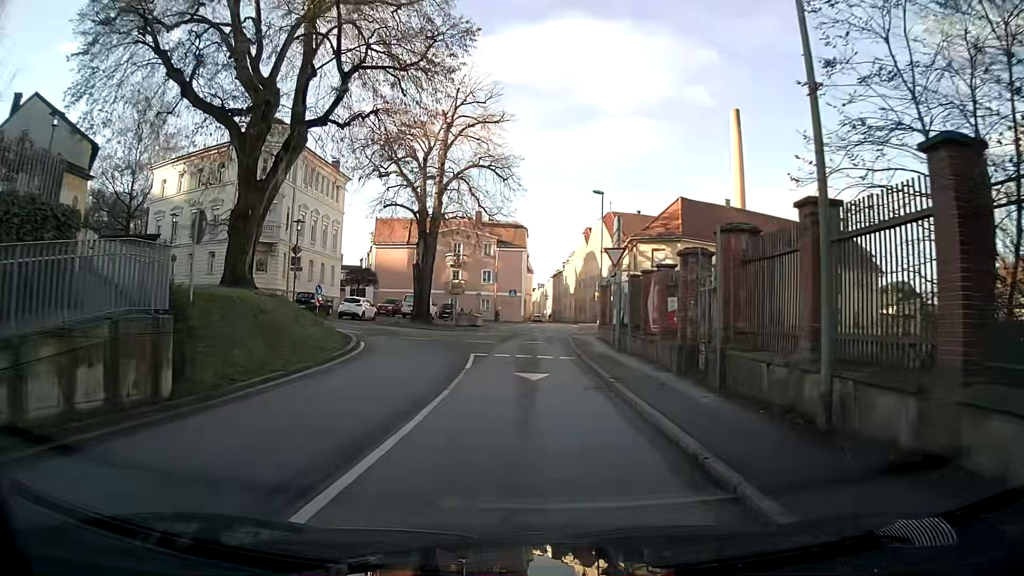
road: primary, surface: asphalt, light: Day
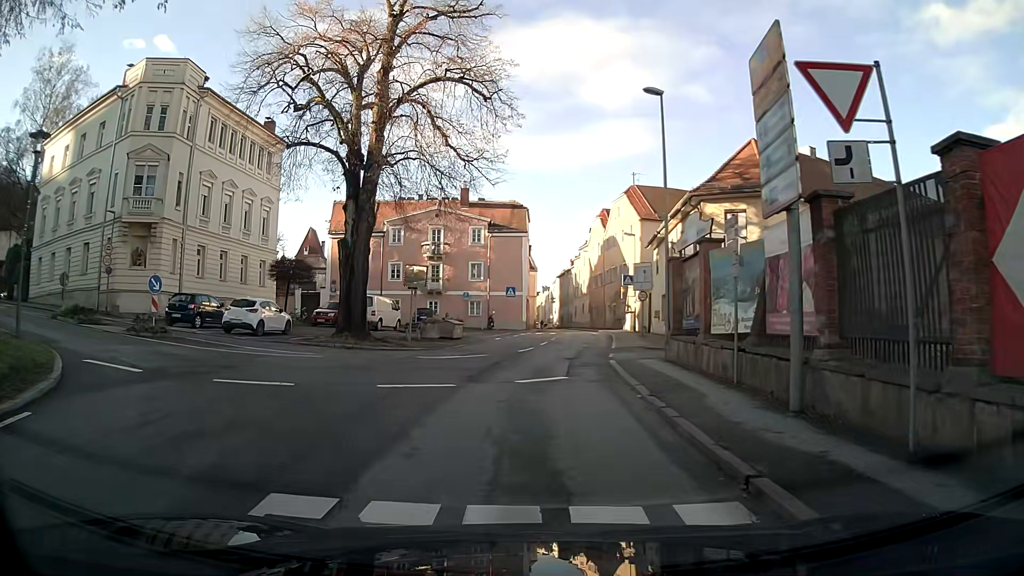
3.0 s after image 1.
(+0.1, +17.3) m; +1°
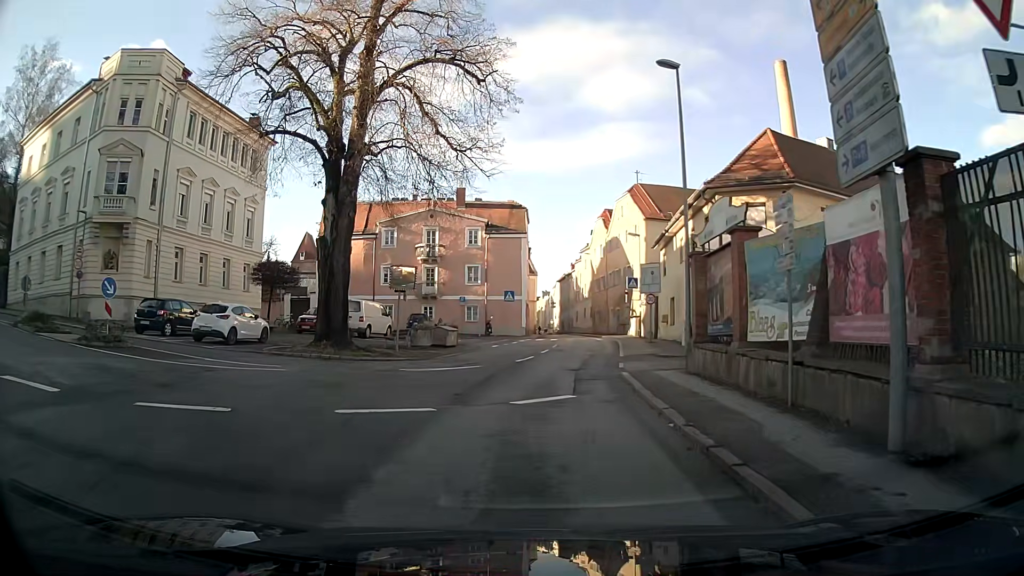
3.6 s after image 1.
(0.0, +2.6) m; 0°
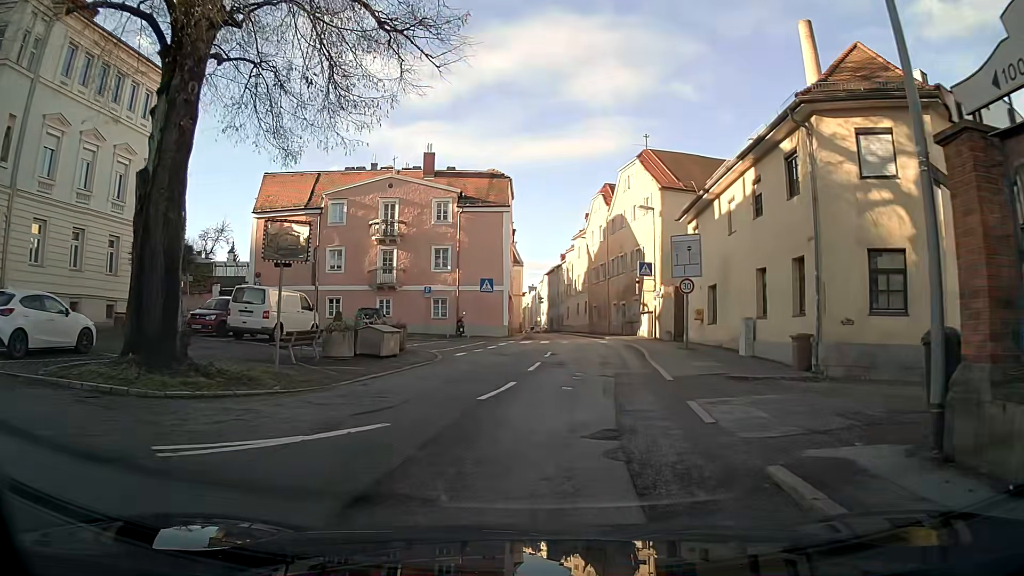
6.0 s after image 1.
(0.0, +11.4) m; +2°
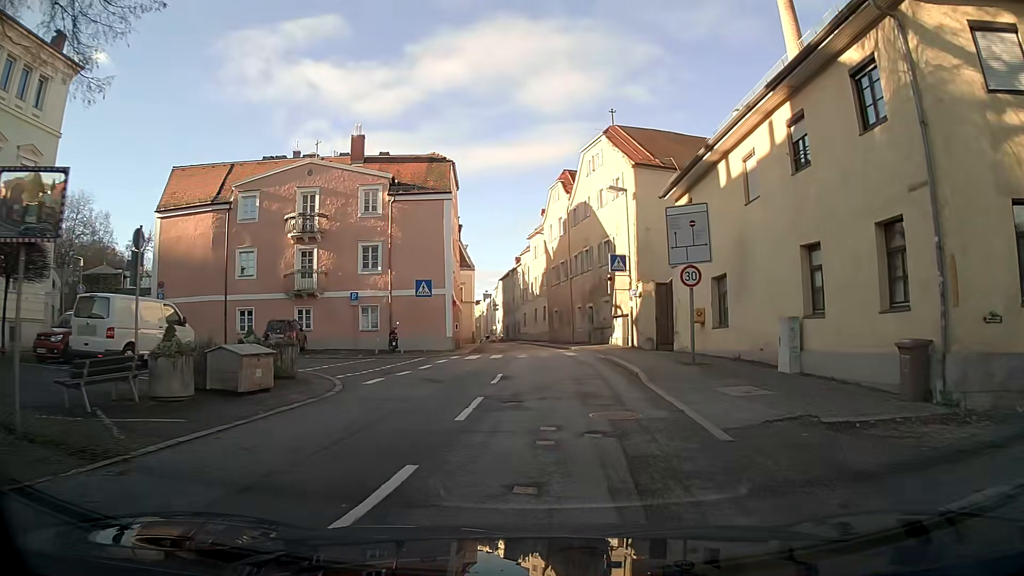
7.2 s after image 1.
(+0.2, +7.4) m; +3°
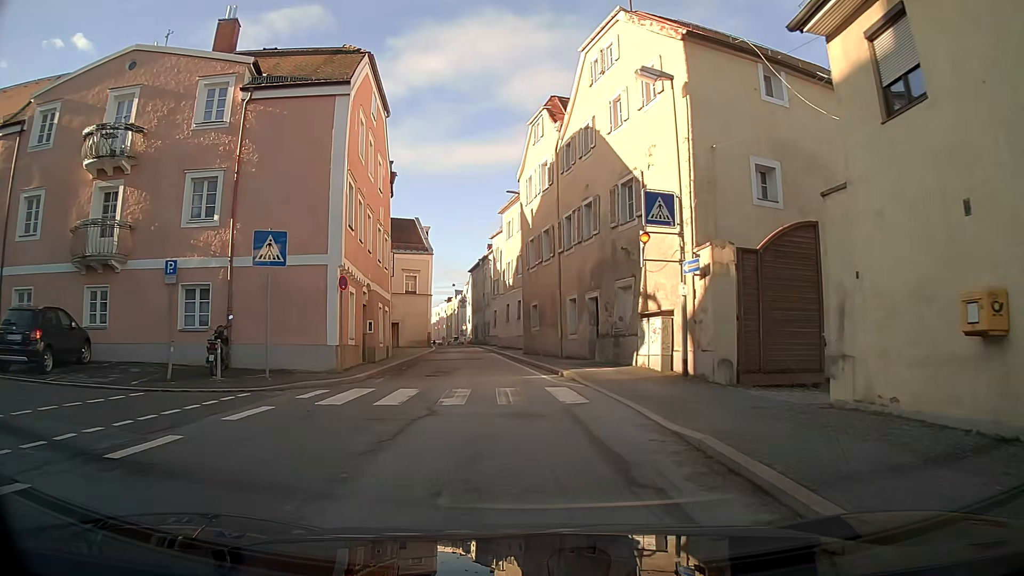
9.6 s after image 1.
(+0.4, +16.2) m; +1°
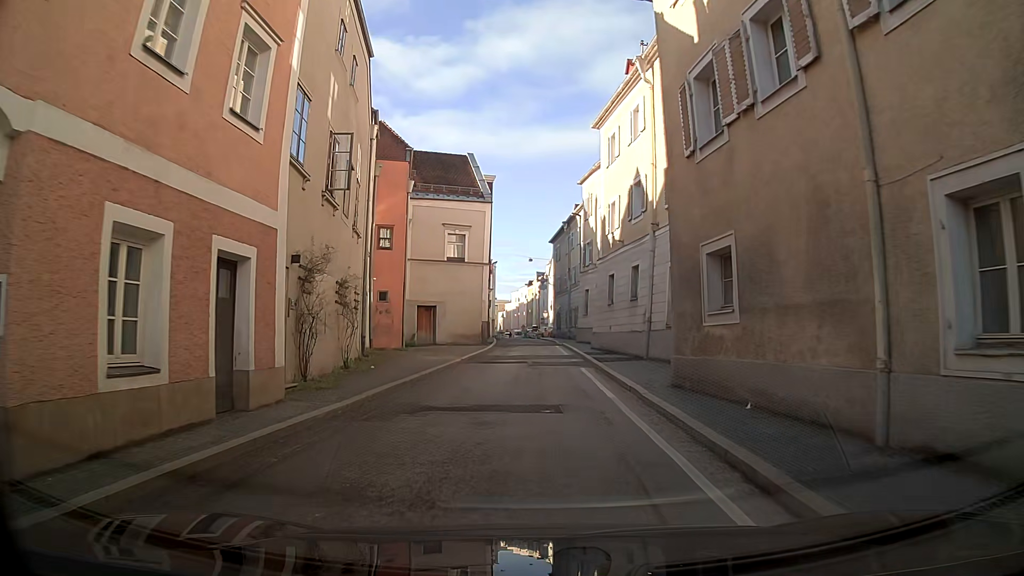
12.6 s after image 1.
(-1.4, +20.9) m; -7°
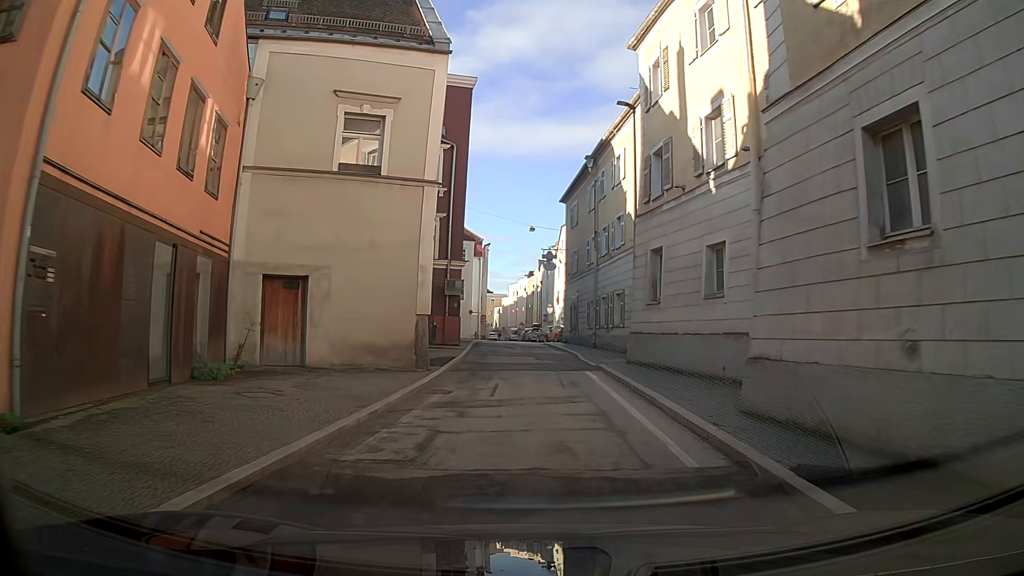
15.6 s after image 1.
(-0.2, +22.2) m; 0°
(0, +10) (-1, +20) (-2, +30) (-4, +40) (-5, +50) (-6, +60) (-7, +70) (-7, +80) (-8, +90) (-9, +100) m
